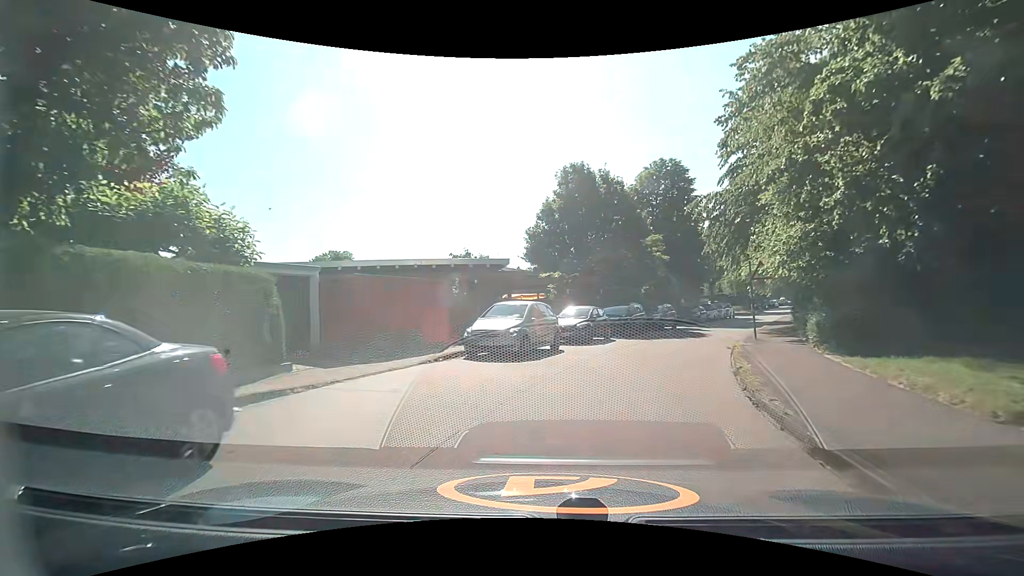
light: Day
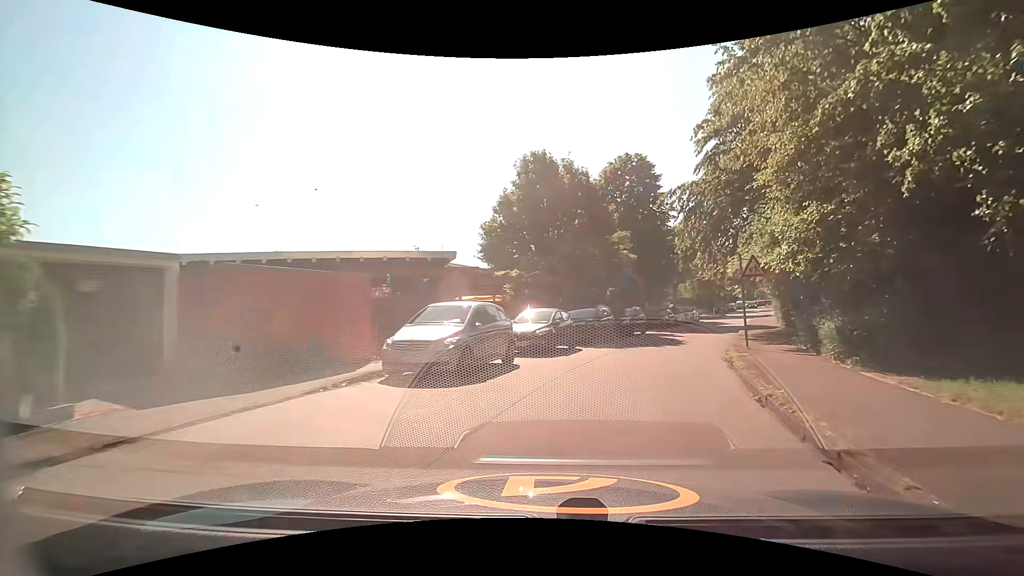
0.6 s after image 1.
(+0.1, +3.9) m; +5°
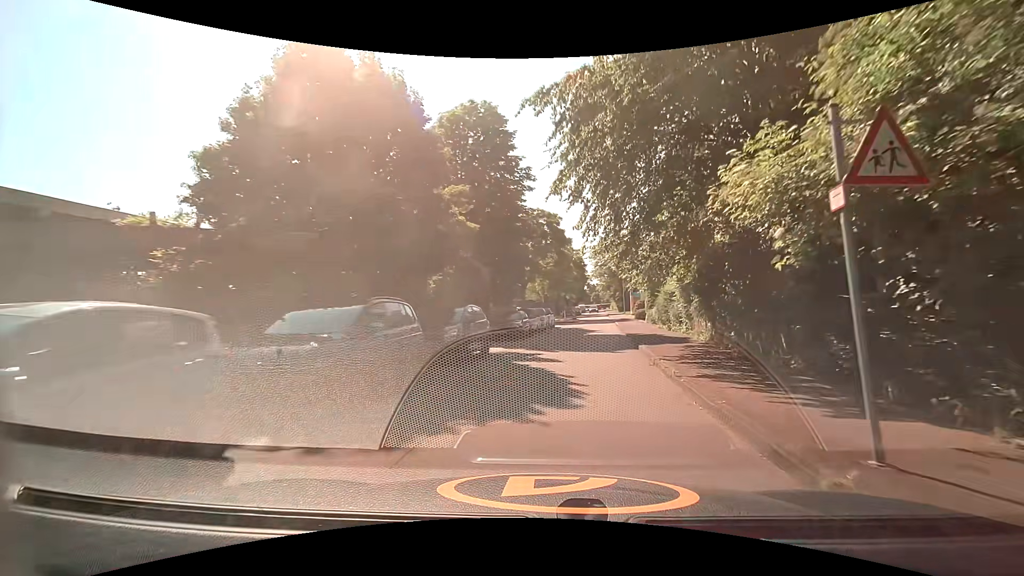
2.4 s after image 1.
(+2.1, +13.6) m; +17°
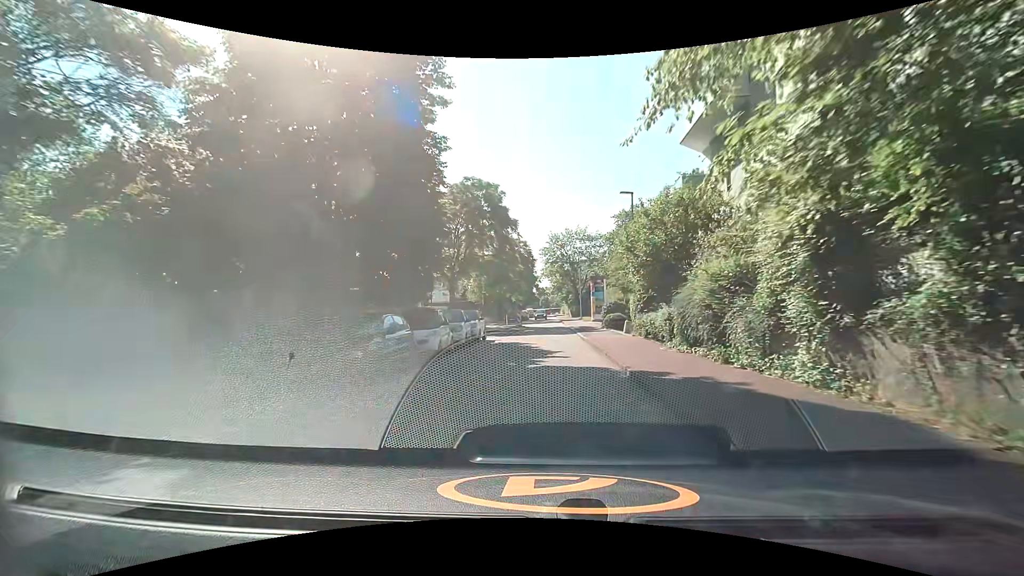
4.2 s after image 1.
(+0.9, +14.2) m; +5°
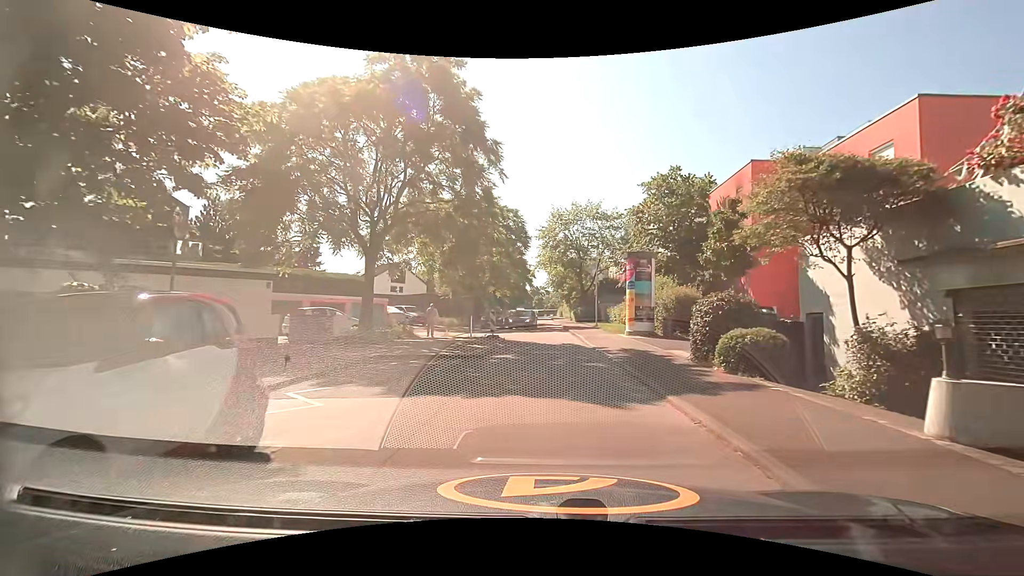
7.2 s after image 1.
(0.0, +20.1) m; +1°
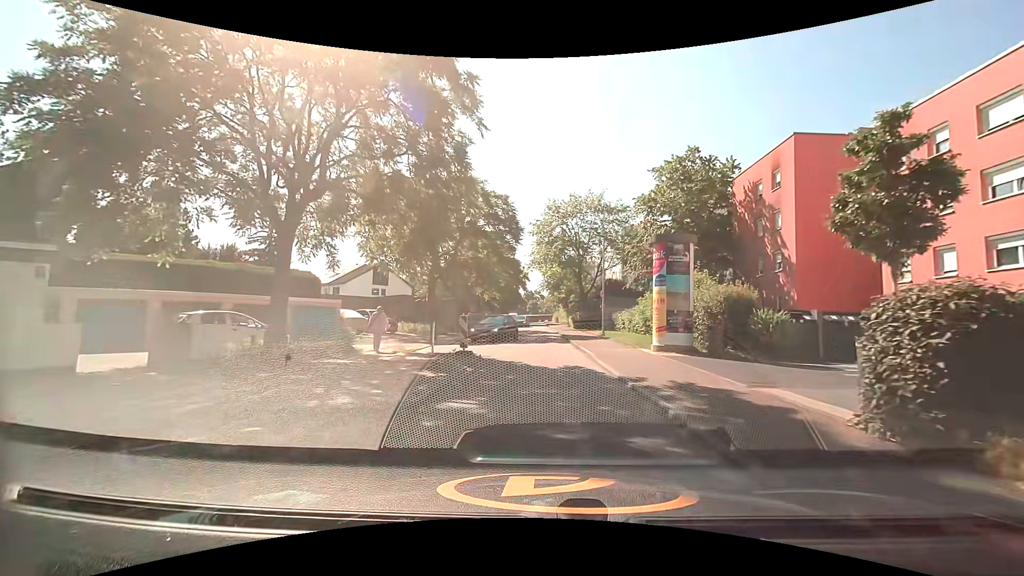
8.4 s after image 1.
(0.0, +7.4) m; +1°
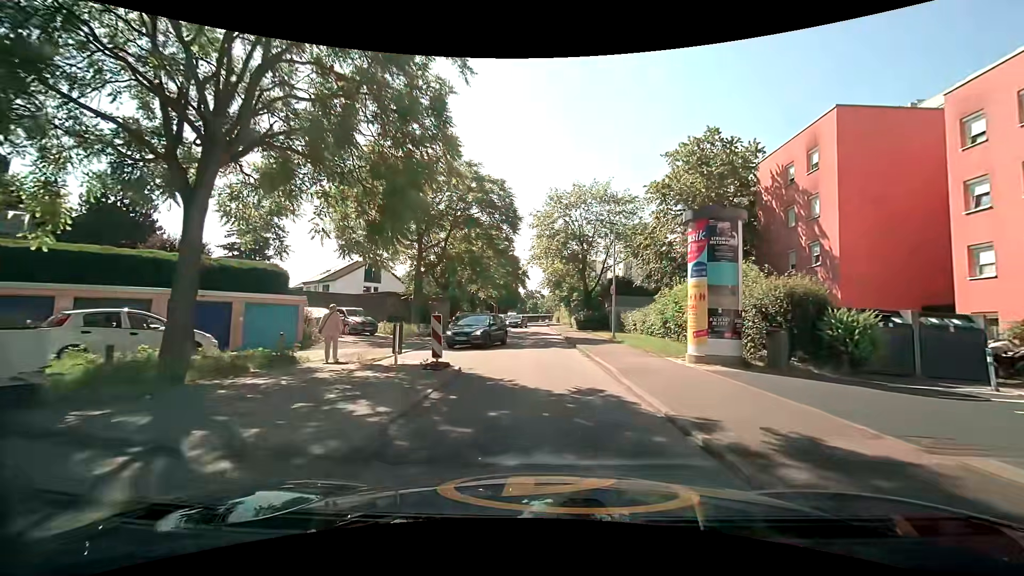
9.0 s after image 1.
(0.0, +4.3) m; -1°
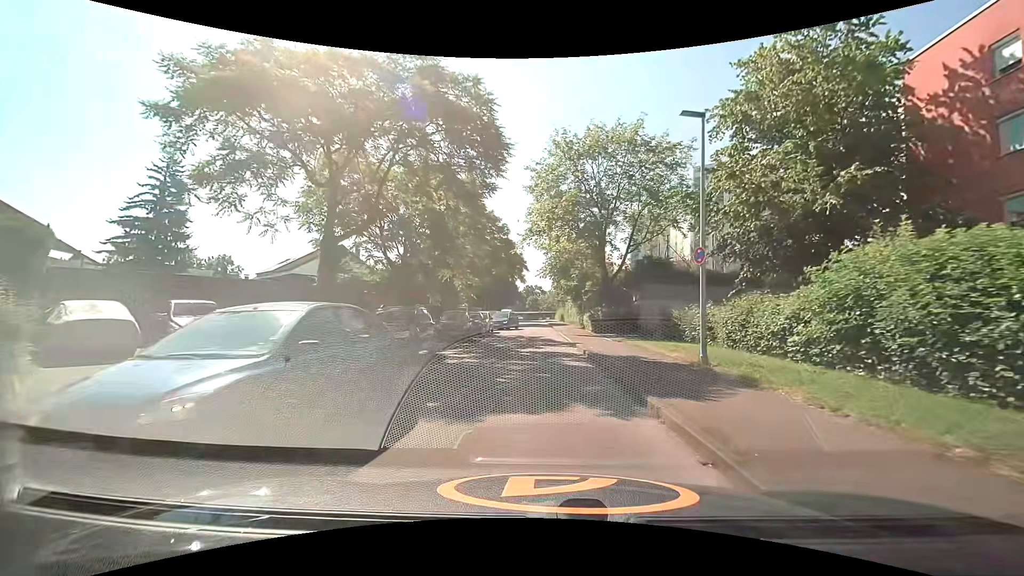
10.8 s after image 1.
(+0.1, +14.2) m; +1°
(0, +10) (0, +20) (0, +30) (-1, +40) (-1, +50) (-1, +60) (-2, +70) (-2, +80) (-2, +90) (-2, +100) m
